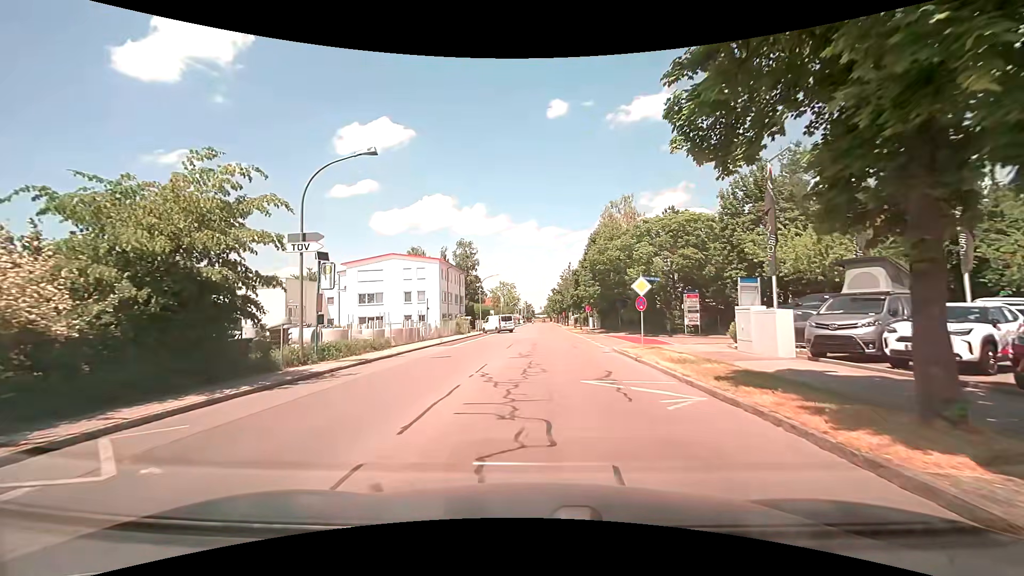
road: tertiary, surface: asphalt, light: Day
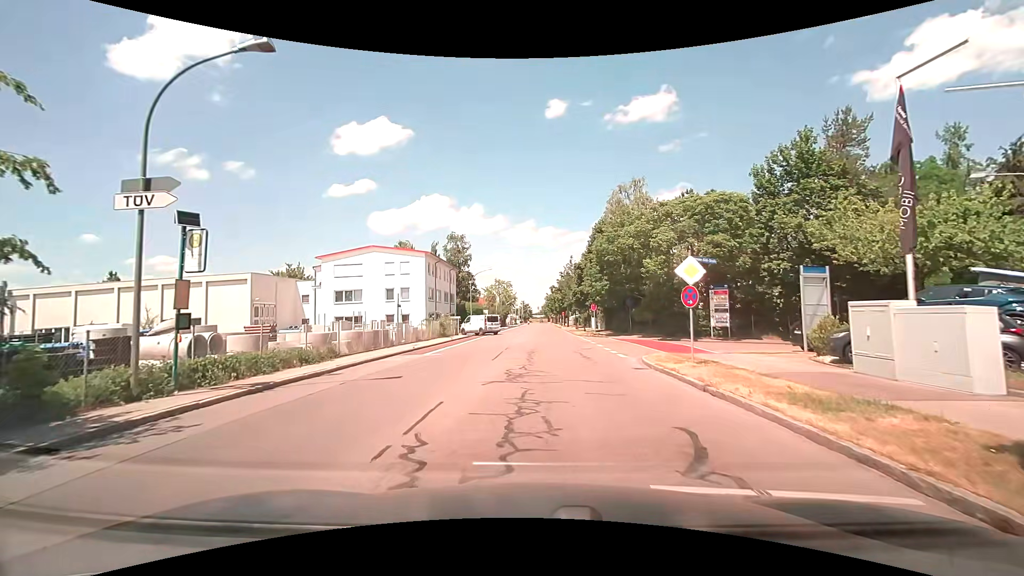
(+0.1, +6.7) m; +1°
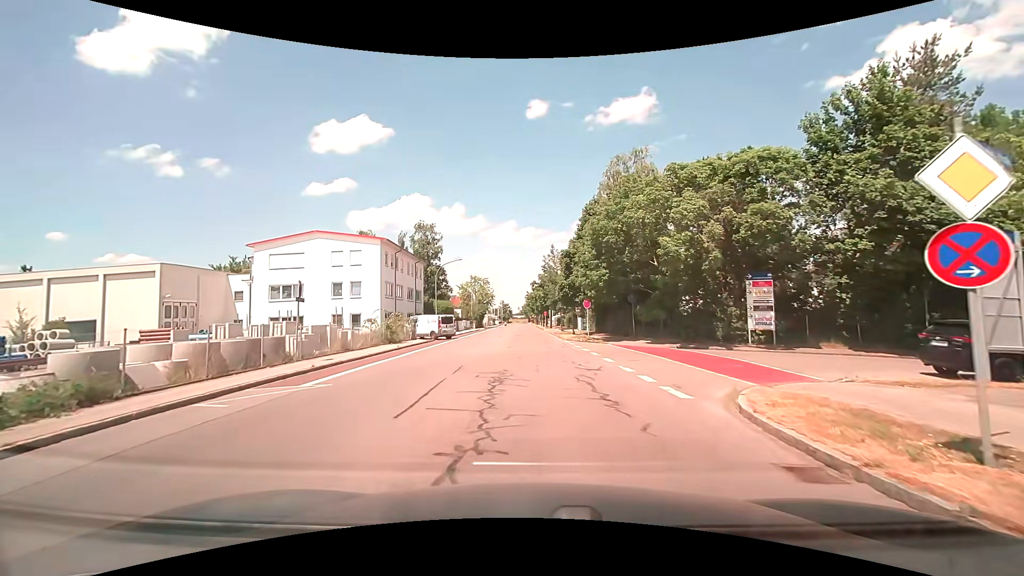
(+0.1, +9.5) m; +2°
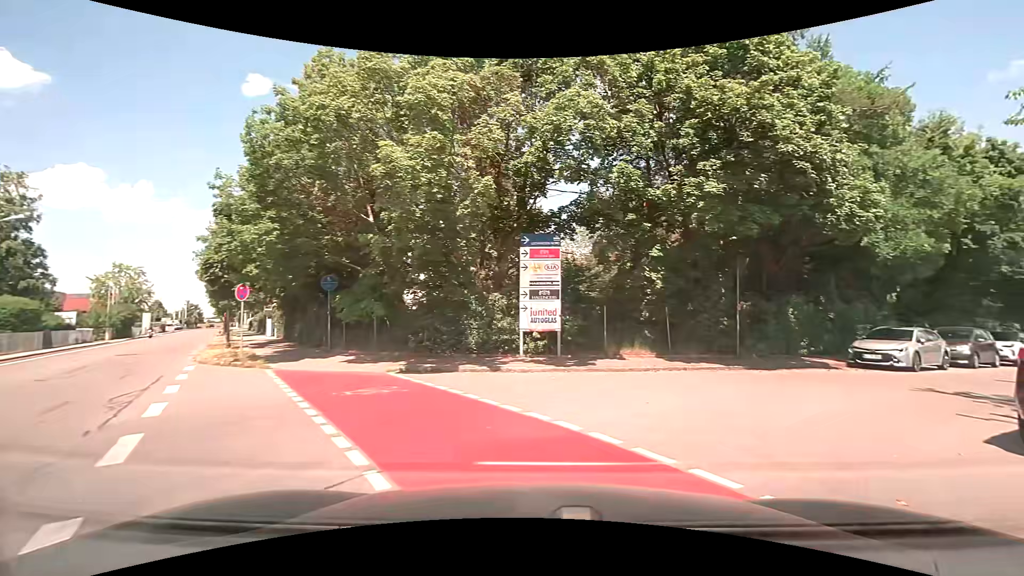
(+2.3, +13.2) m; +29°
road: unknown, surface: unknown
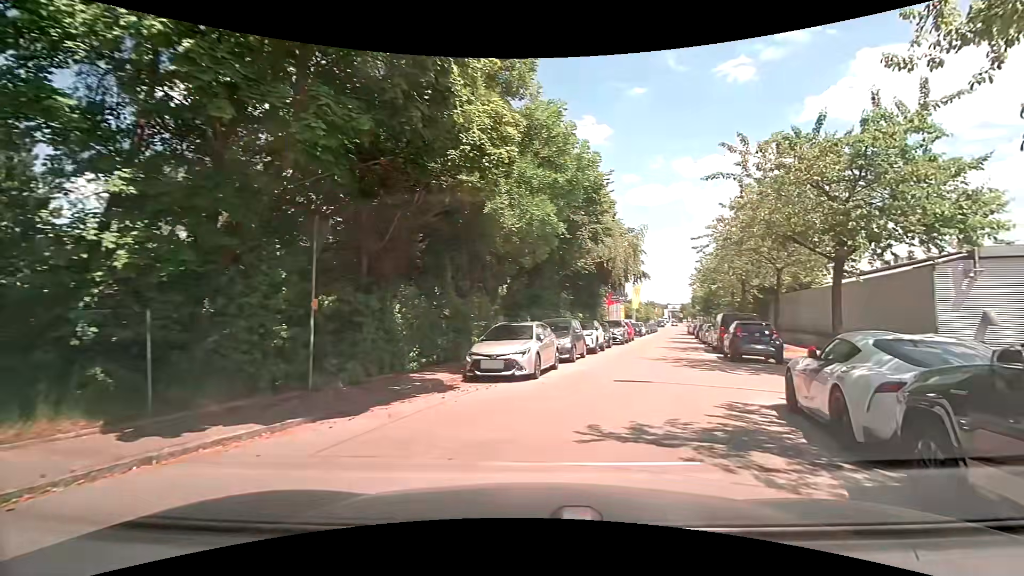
(+2.7, +7.6) m; +41°
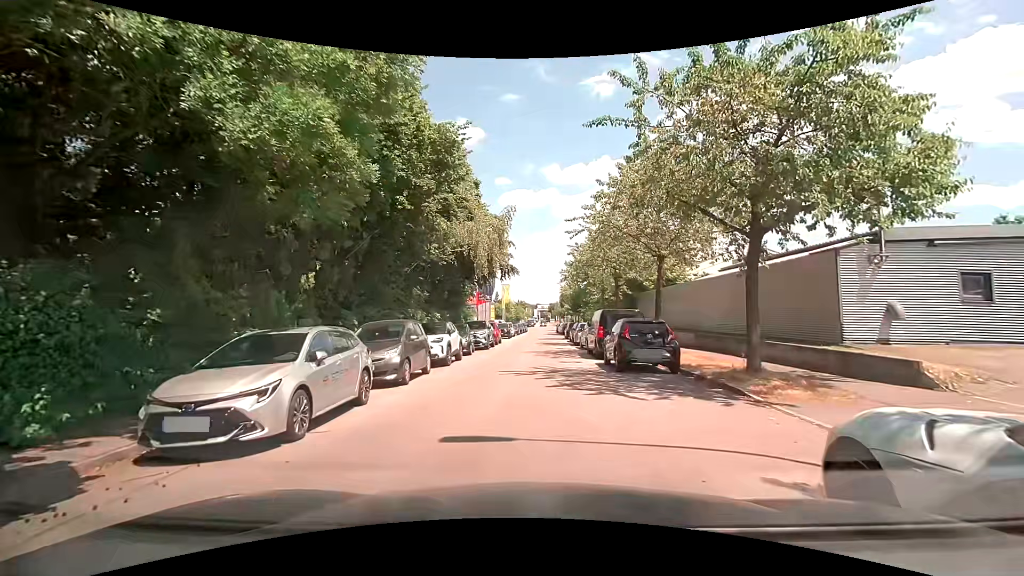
(+0.9, +5.7) m; +13°
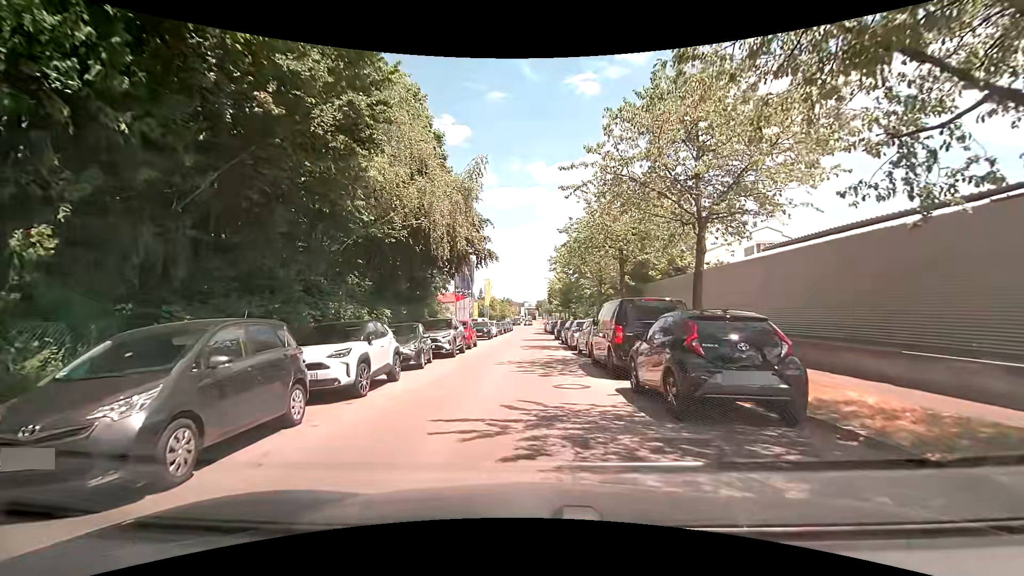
(+0.5, +7.3) m; +4°
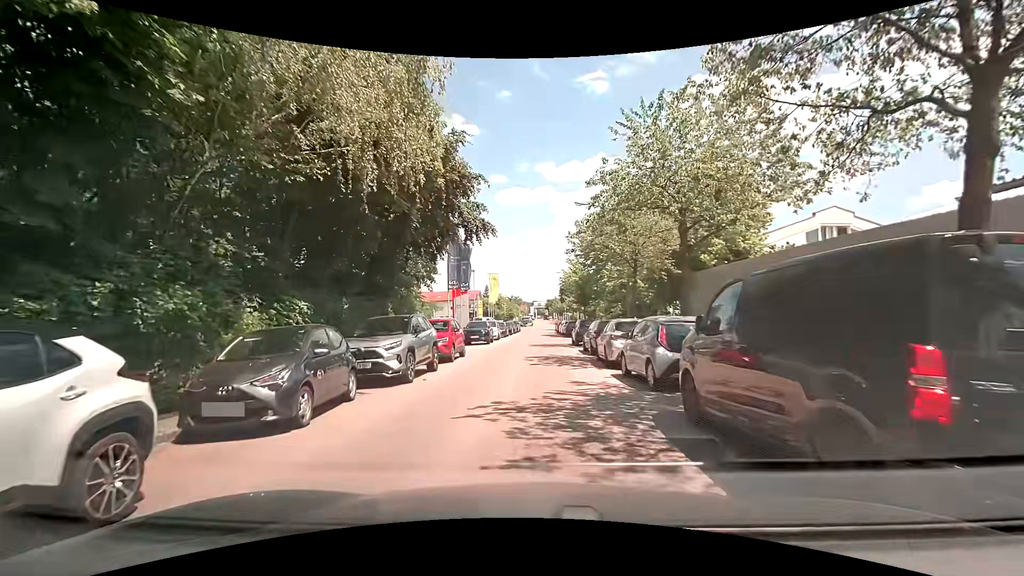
(-0.1, +8.8) m; +1°
(0, +10) (-1, +20) (-1, +30) (-1, +40) (-1, +50) (-1, +60) (-1, +70) (-1, +80) (-1, +90) (-1, +100) m
